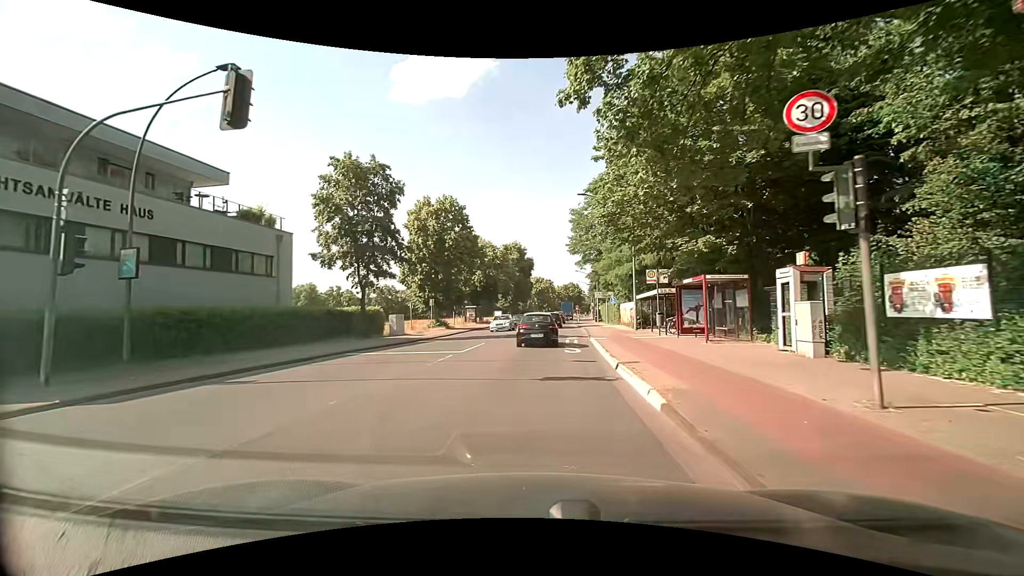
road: primary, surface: asphalt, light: Day
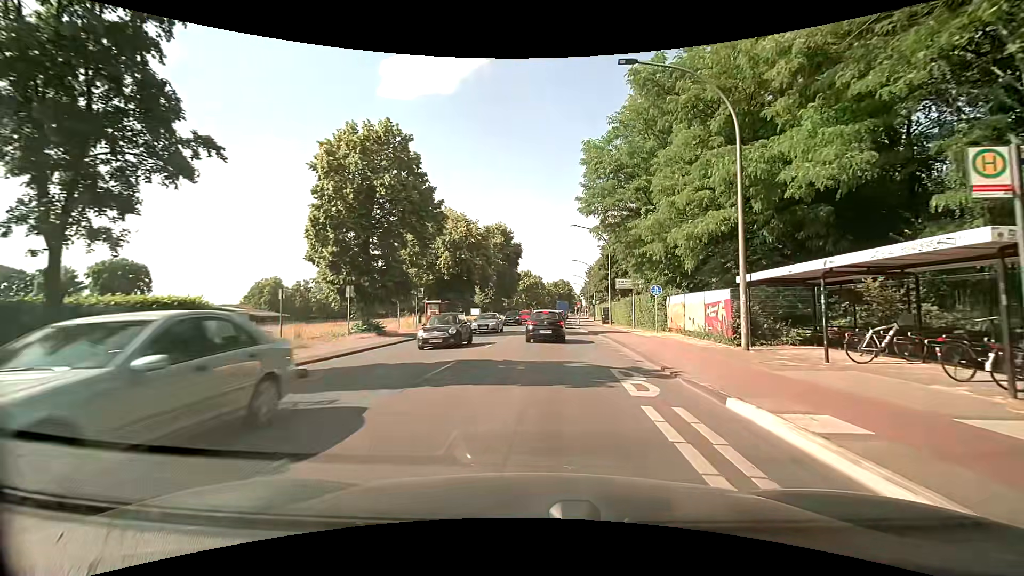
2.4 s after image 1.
(-0.2, +19.7) m; +2°
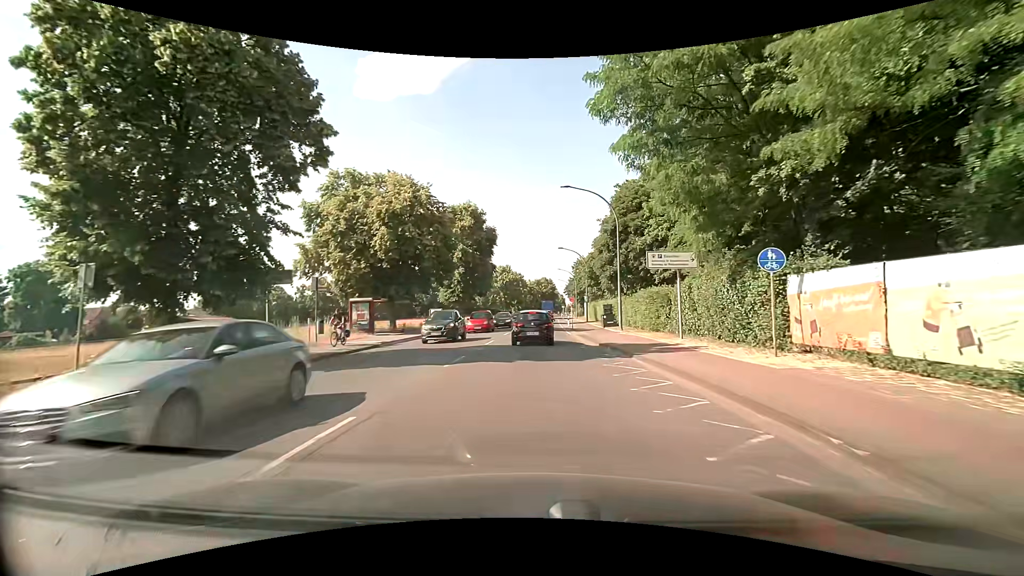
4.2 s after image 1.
(+0.3, +15.7) m; +2°
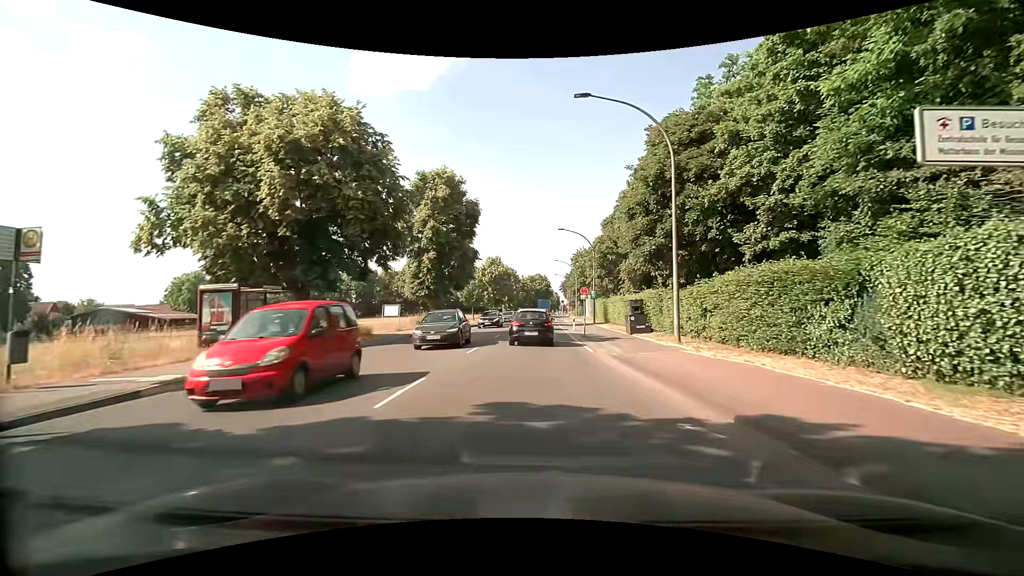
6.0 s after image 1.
(0.0, +14.5) m; +1°
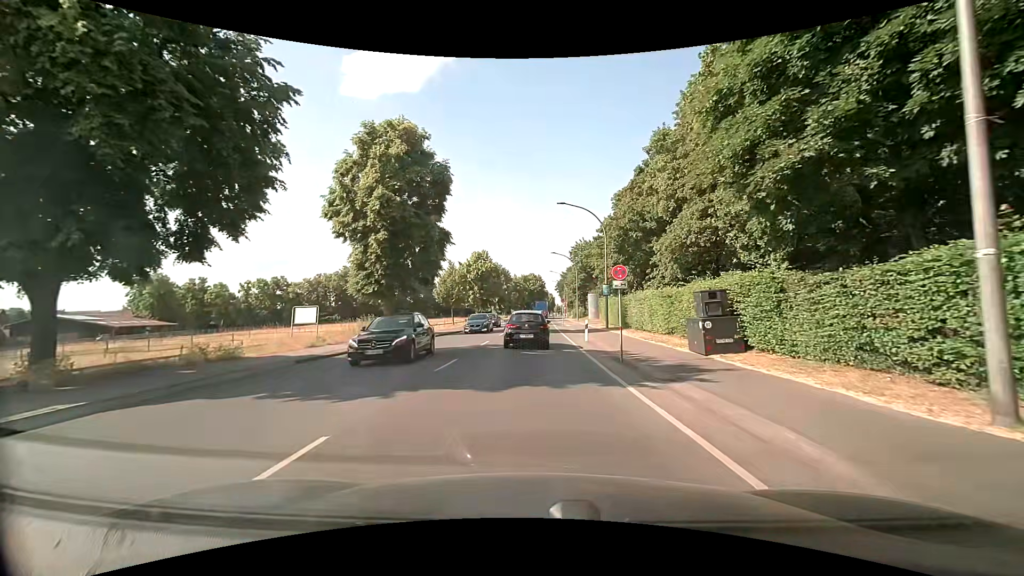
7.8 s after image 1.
(0.0, +13.6) m; 0°
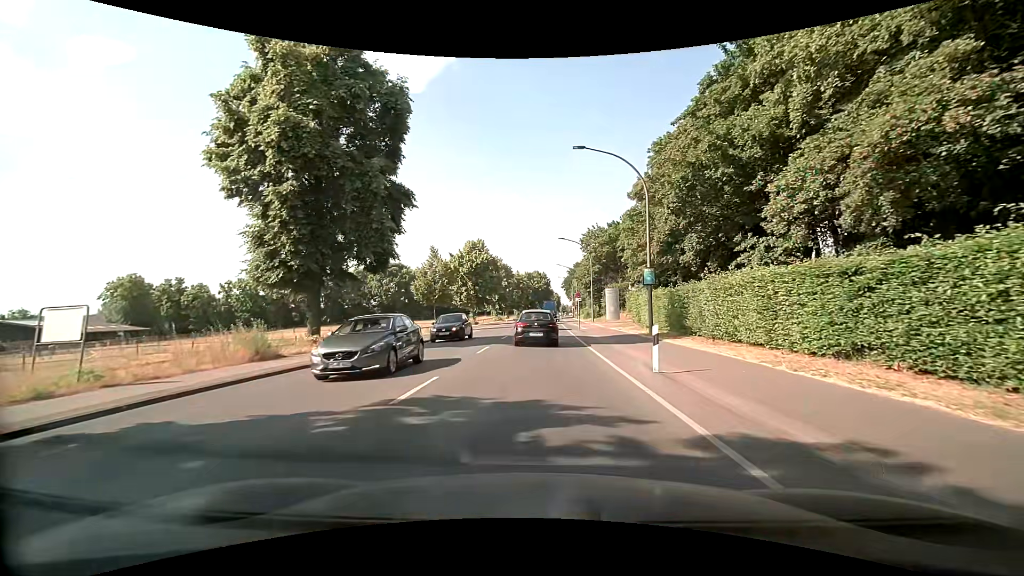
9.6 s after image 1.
(0.0, +13.4) m; 0°
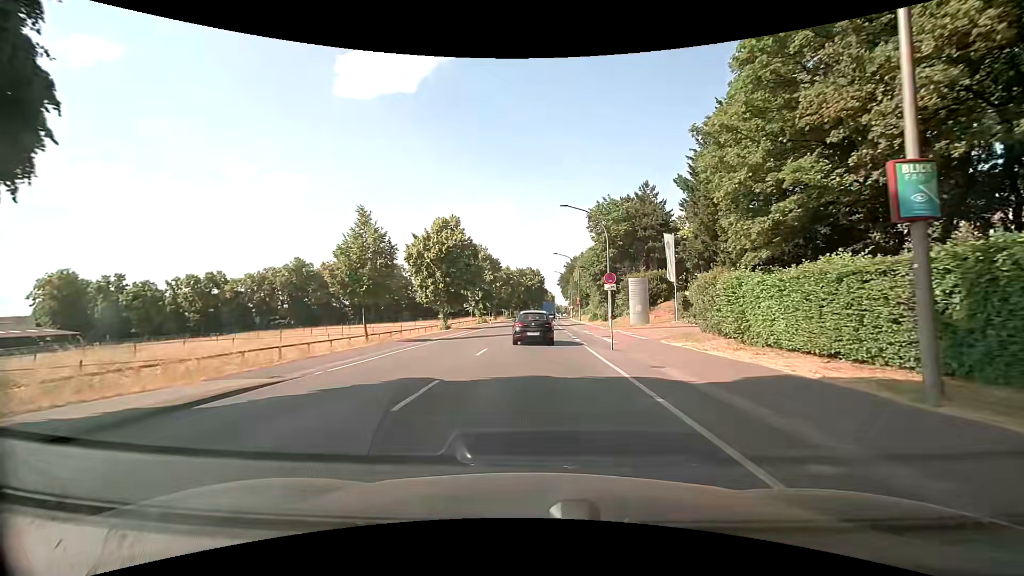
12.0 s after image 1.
(+0.2, +18.7) m; 0°
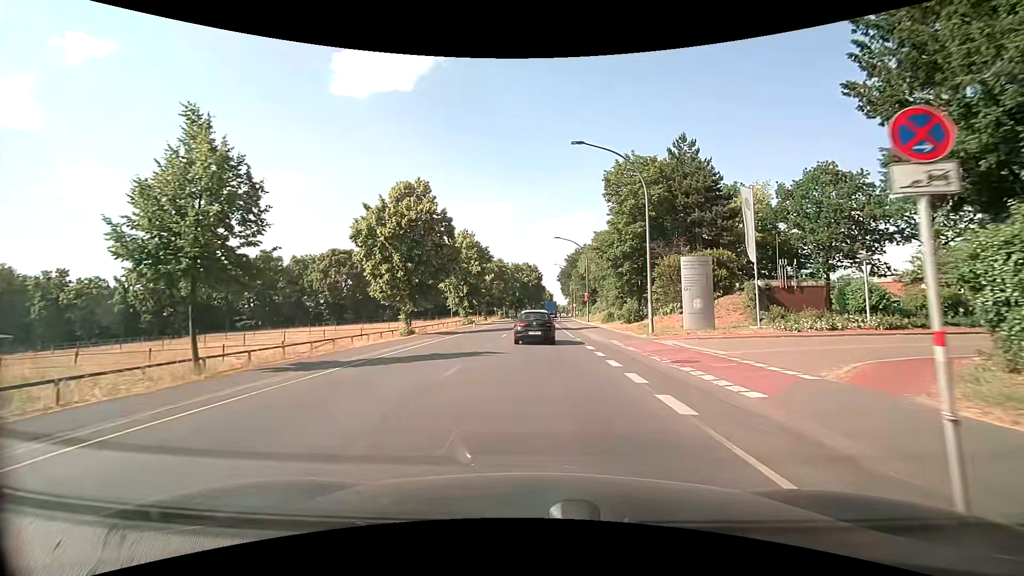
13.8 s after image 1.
(+0.2, +15.1) m; +1°
(0, +10) (0, +20) (0, +30) (+1, +40) (+1, +50) (+1, +60) (+1, +70) (+2, +80) (+2, +90) (+3, +100) m
